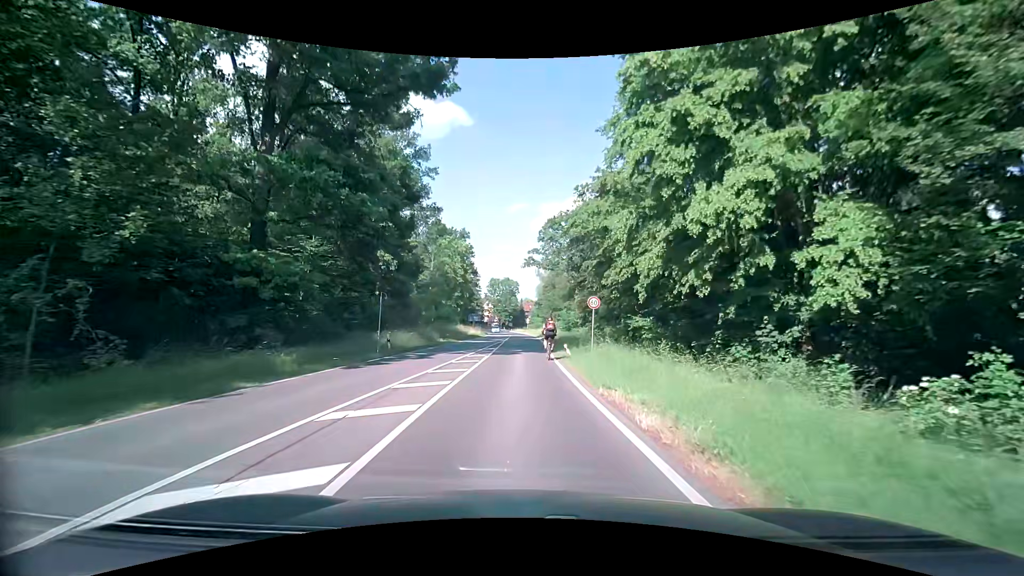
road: secondary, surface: asphalt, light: Day
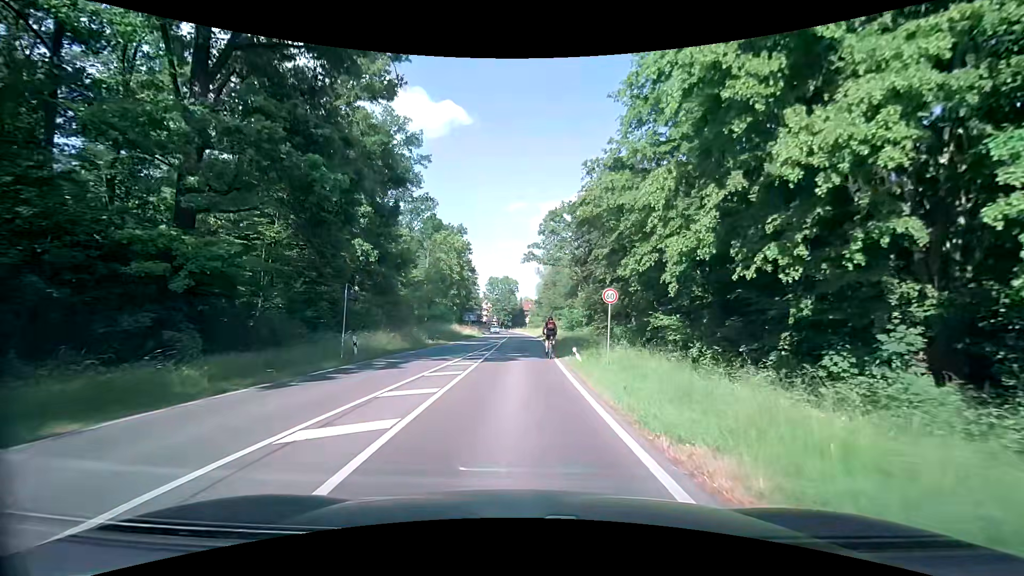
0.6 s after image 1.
(+0.1, +4.9) m; 0°
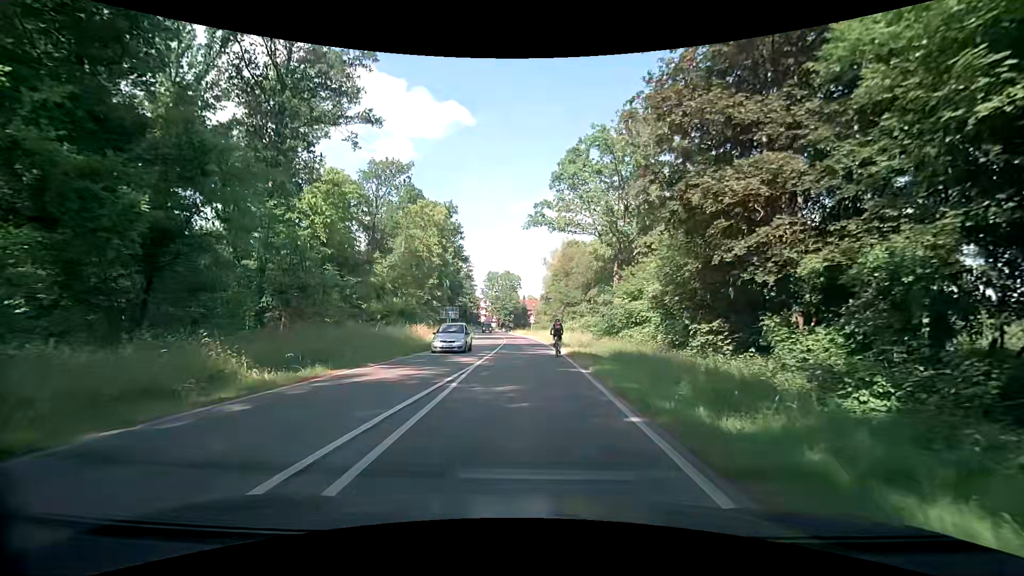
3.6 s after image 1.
(0.0, +25.2) m; 0°
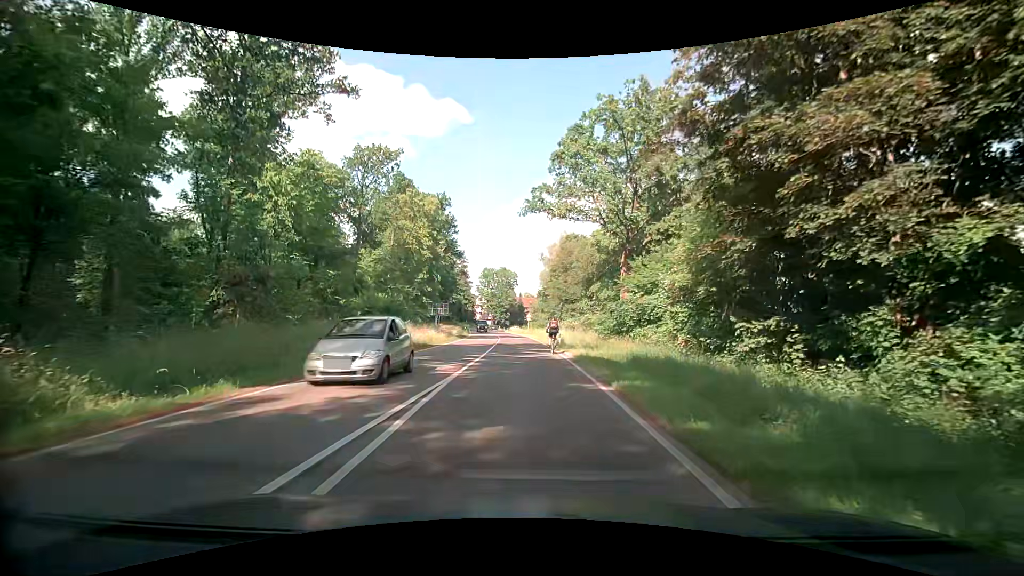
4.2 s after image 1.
(+0.1, +4.7) m; +2°
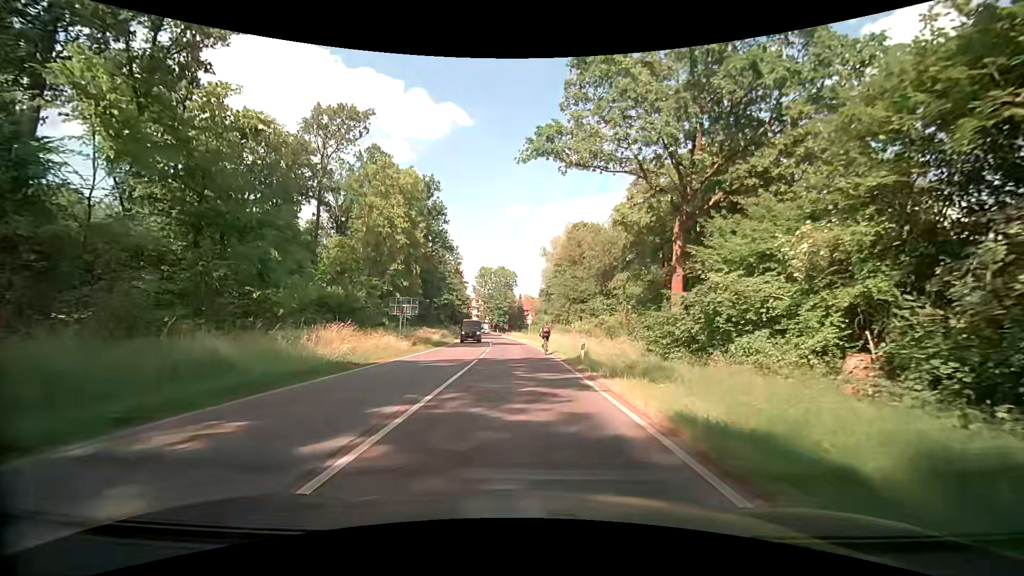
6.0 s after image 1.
(-0.3, +13.9) m; -2°
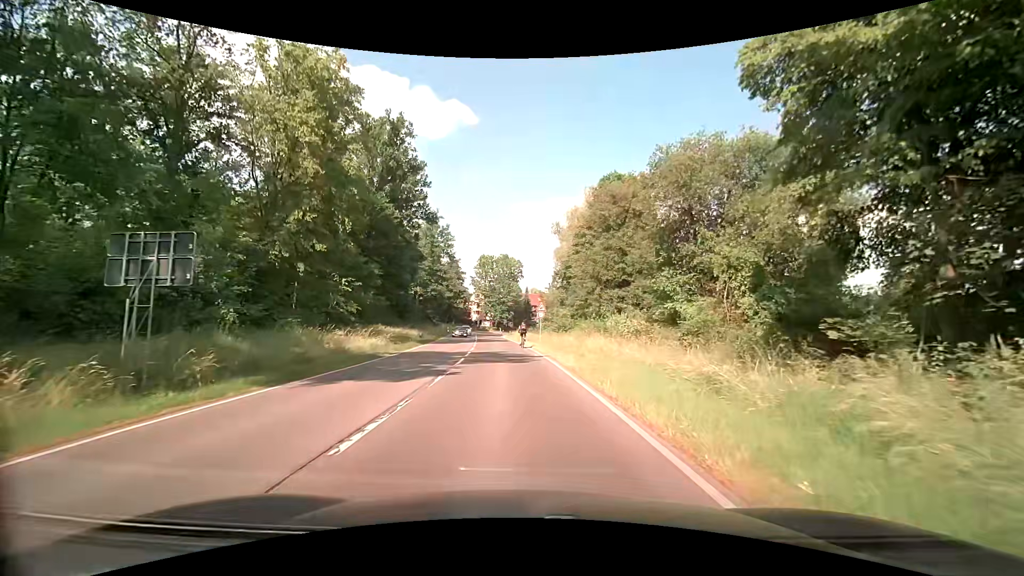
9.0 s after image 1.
(+0.1, +24.2) m; 0°
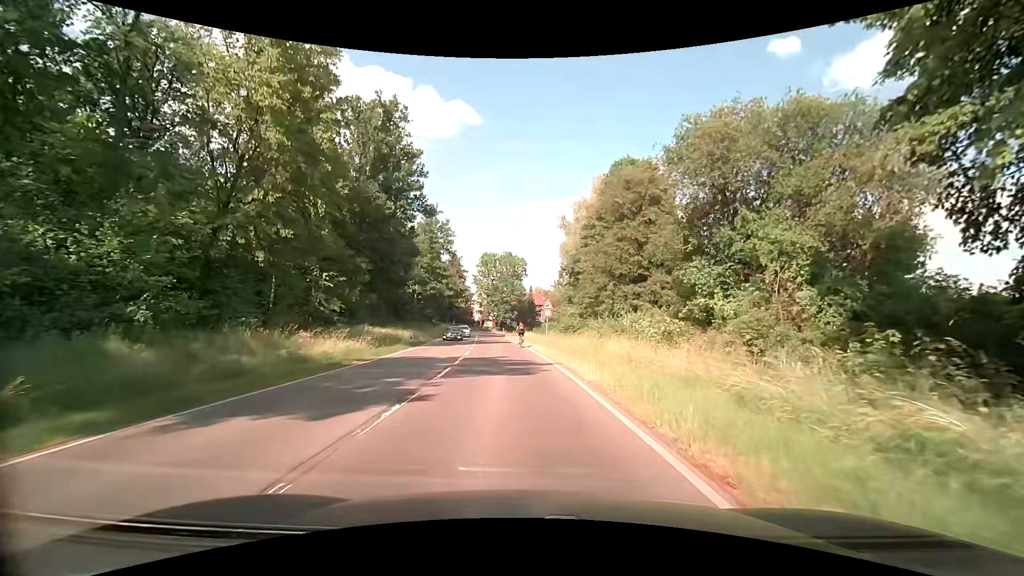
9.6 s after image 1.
(0.0, +5.0) m; -1°
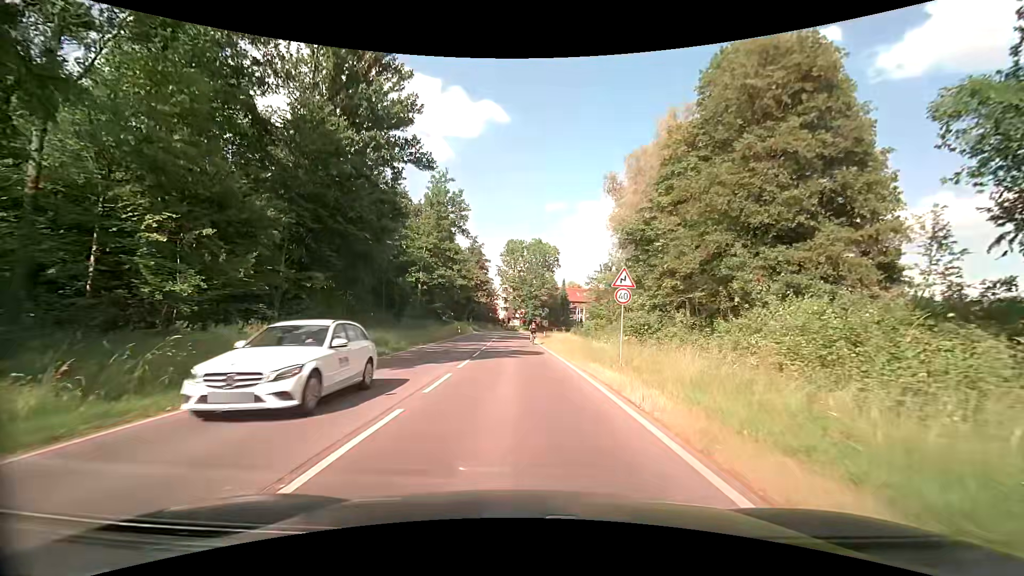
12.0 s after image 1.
(-0.3, +20.5) m; -3°
(0, +10) (0, +20) (-1, +30) (-1, +40) (-1, +50) (-2, +60) (-2, +70) (-1, +80) (0, +90) (+2, +100) m
